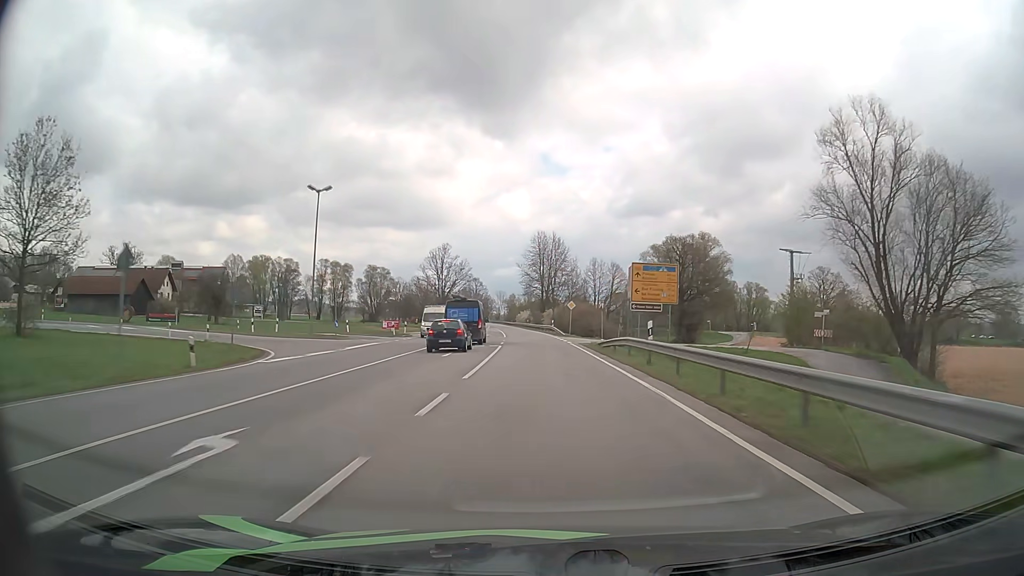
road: primary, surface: asphalt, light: Day
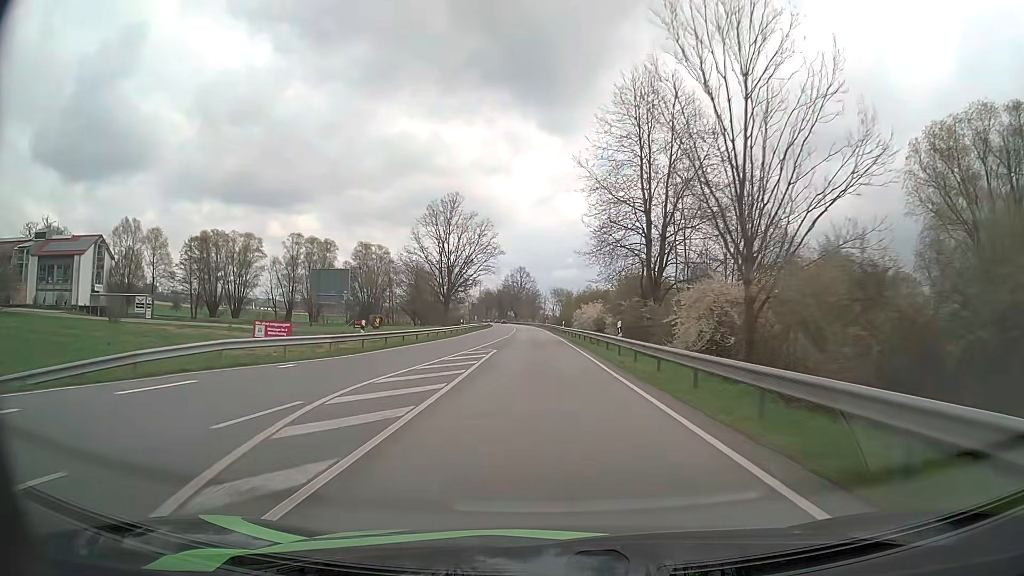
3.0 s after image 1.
(-3.6, +79.6) m; -5°
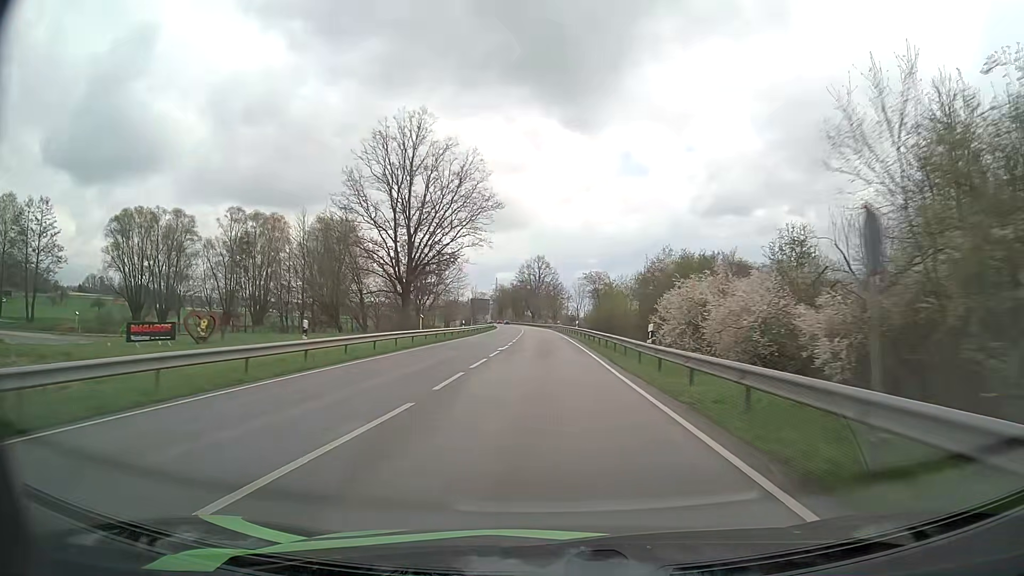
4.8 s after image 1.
(-0.7, +47.8) m; -1°
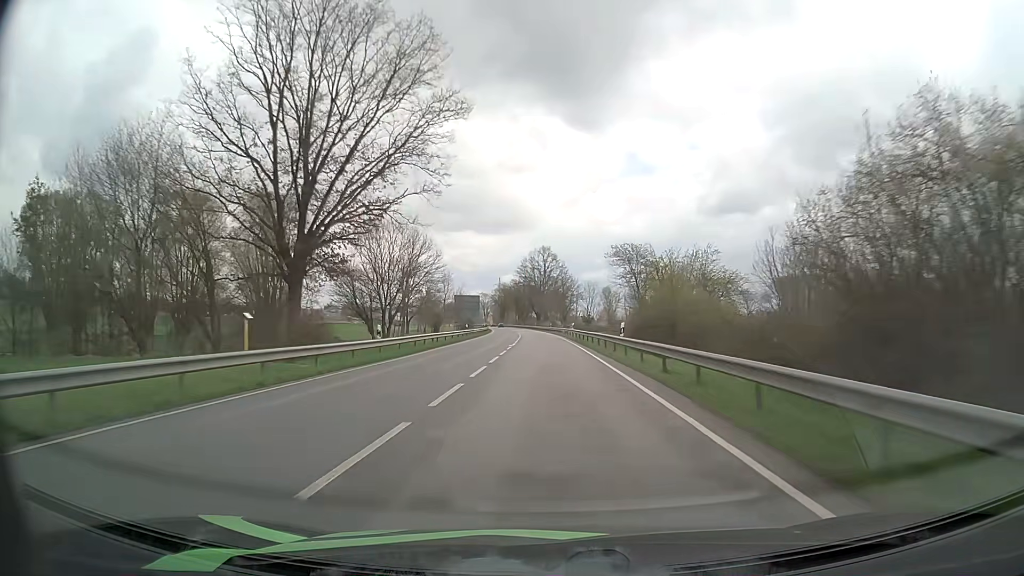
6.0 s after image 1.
(-0.3, +31.9) m; -1°
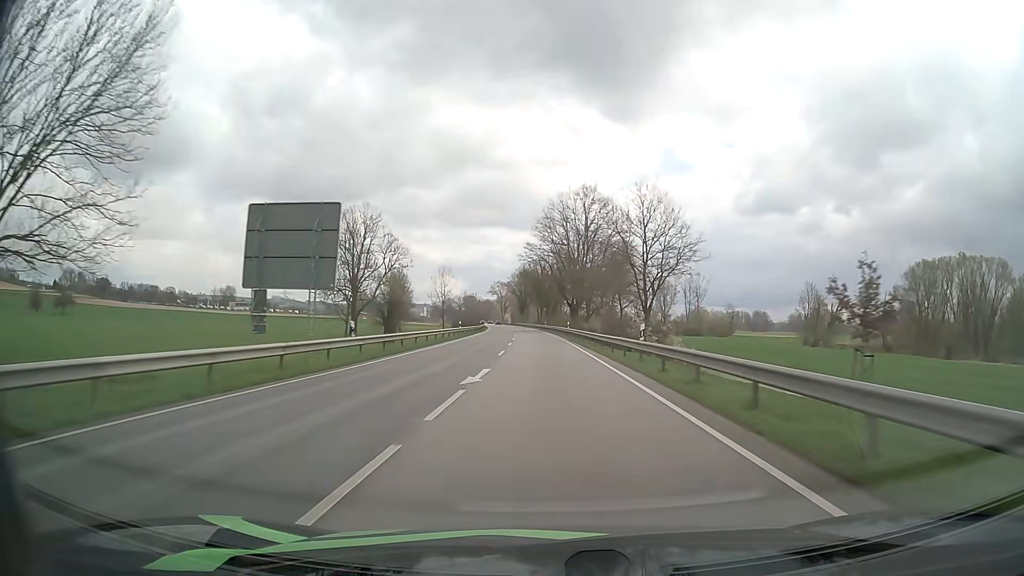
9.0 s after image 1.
(-1.7, +79.8) m; -3°
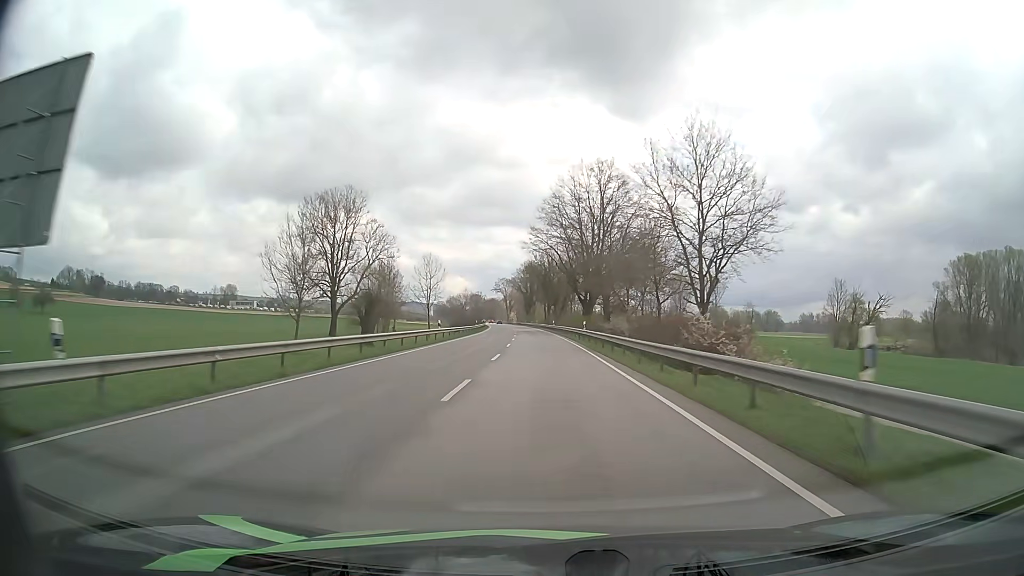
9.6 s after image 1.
(-0.1, +16.0) m; -1°
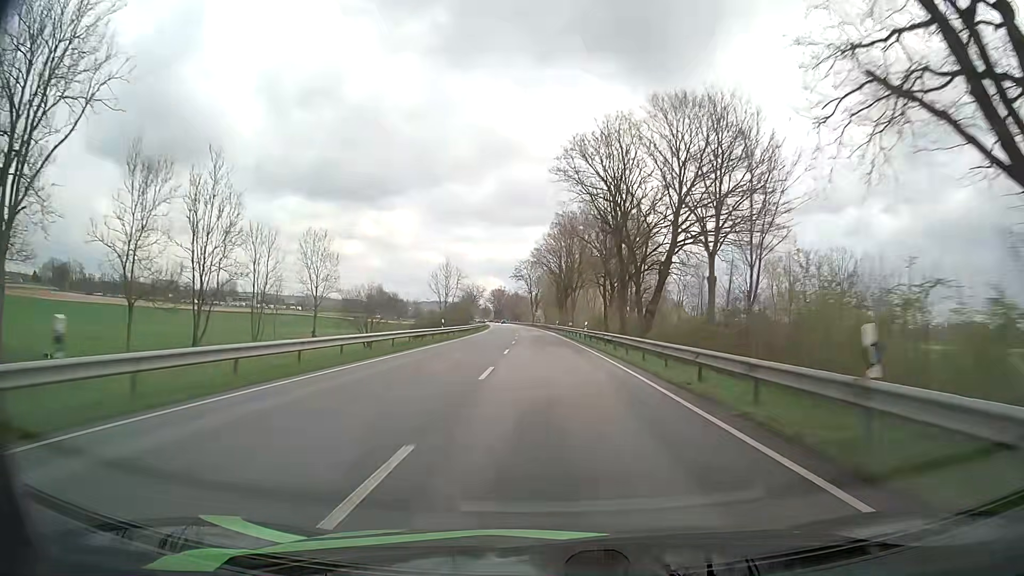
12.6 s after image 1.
(-2.3, +79.9) m; -3°
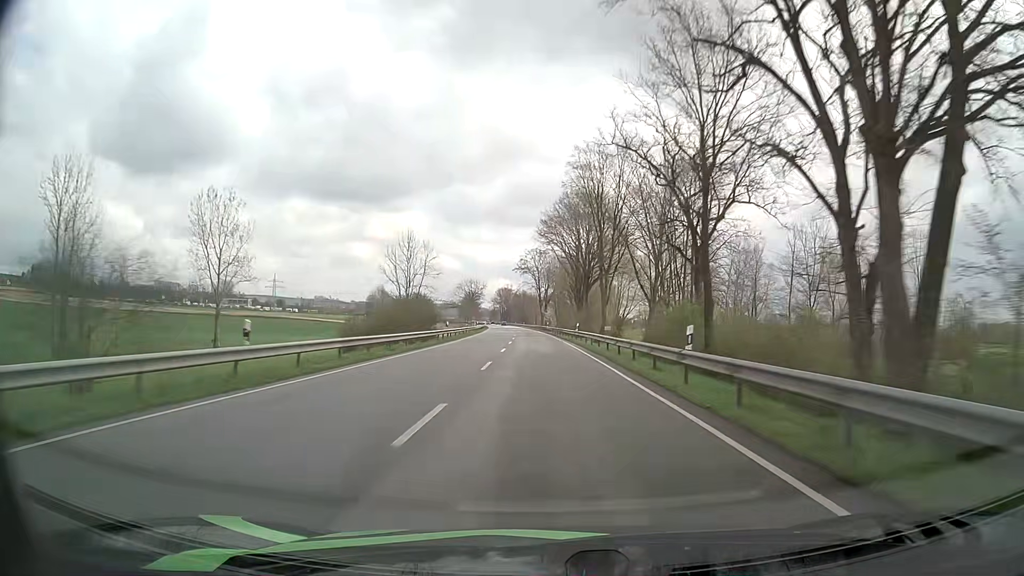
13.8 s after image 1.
(-0.2, +32.0) m; -1°
(0, +10) (0, +20) (0, +30) (-1, +40) (-1, +50) (-1, +60) (-2, +70) (-2, +80) (-3, +90) (-3, +100) m
